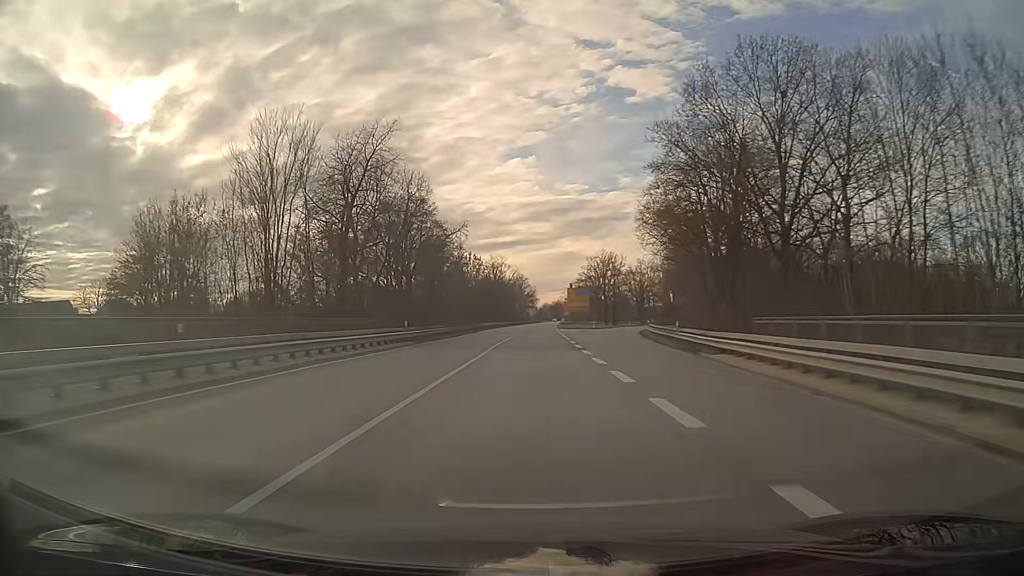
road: primary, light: Day
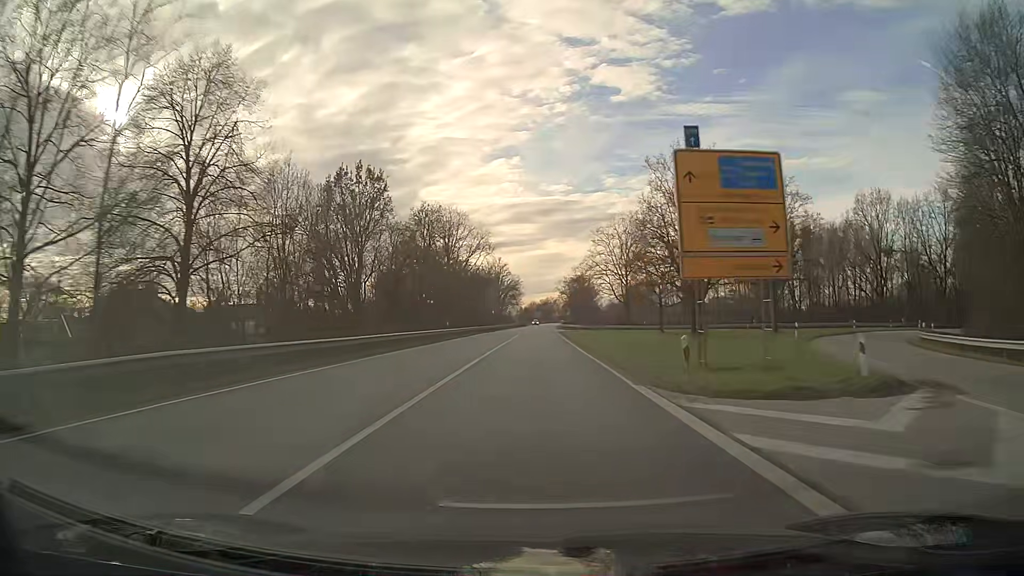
(+0.8, +79.0) m; +1°
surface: asphalt
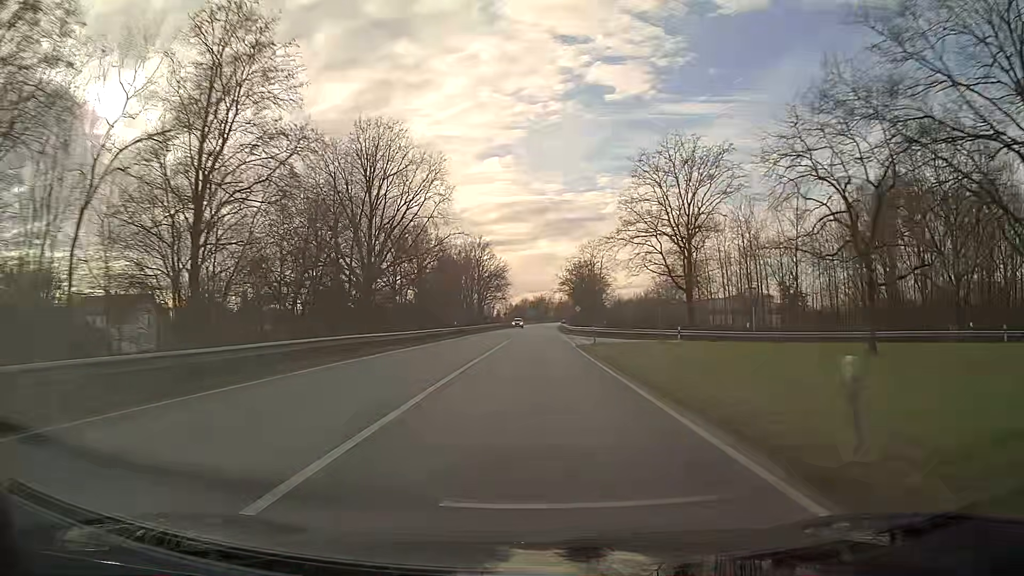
(+0.2, +47.4) m; +1°
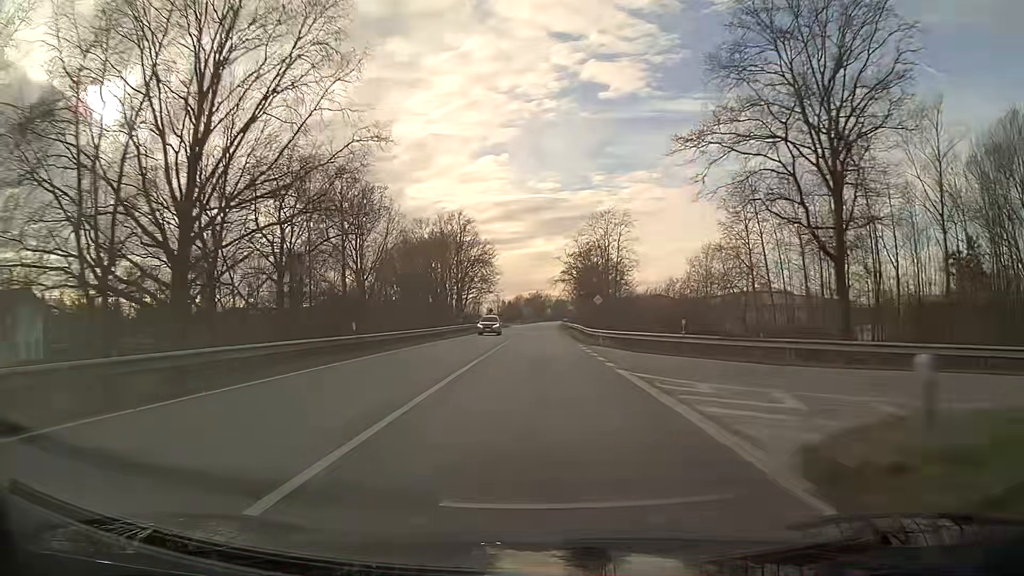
(+0.1, +31.6) m; 0°
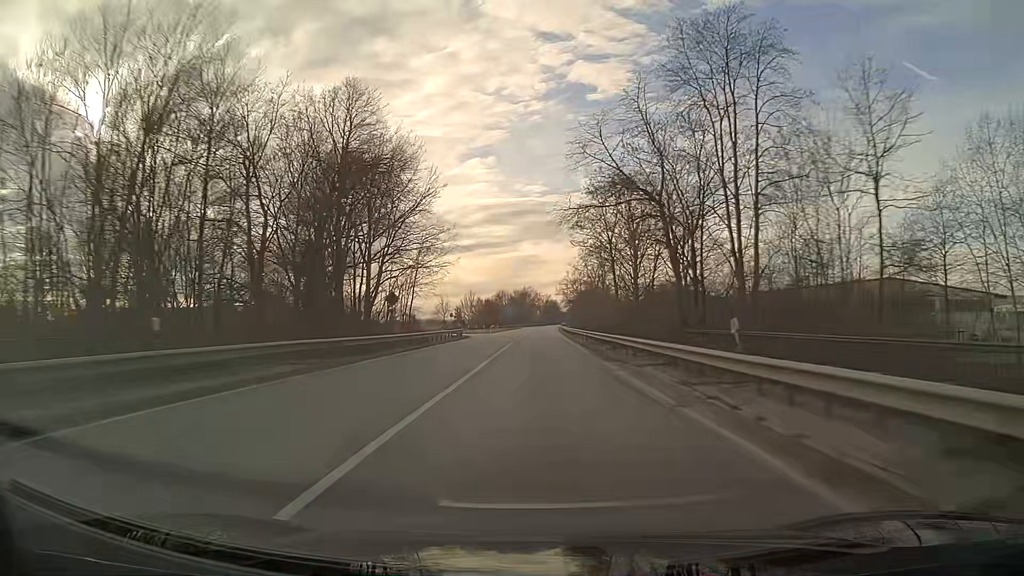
(+0.6, +63.2) m; +1°
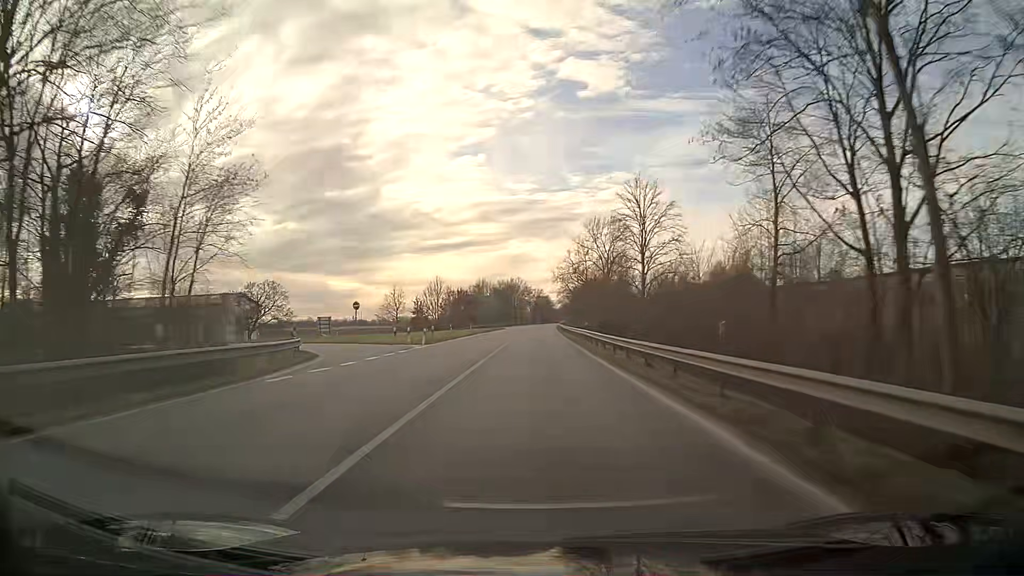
(+0.3, +47.4) m; +1°
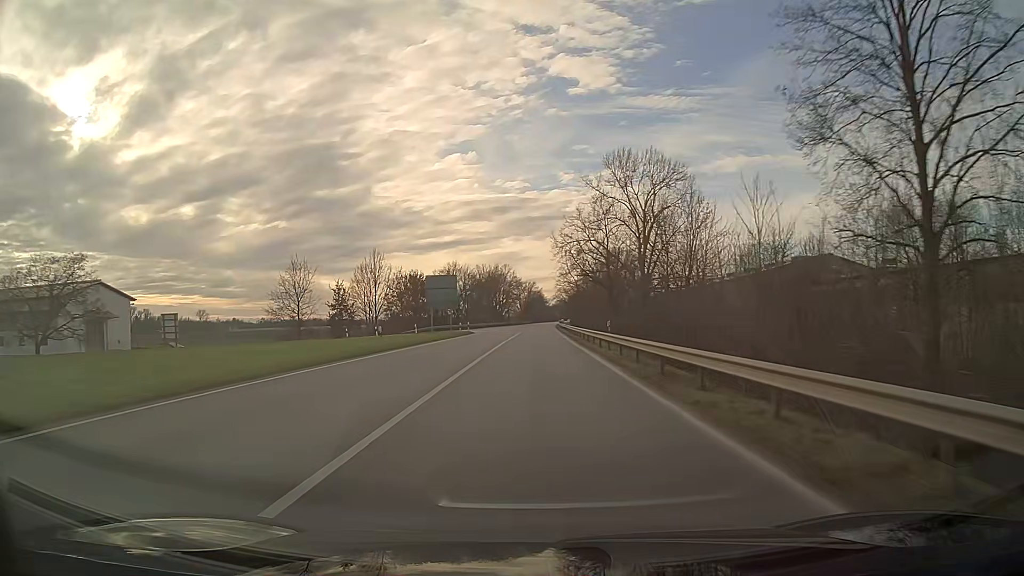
(+0.4, +47.4) m; +1°
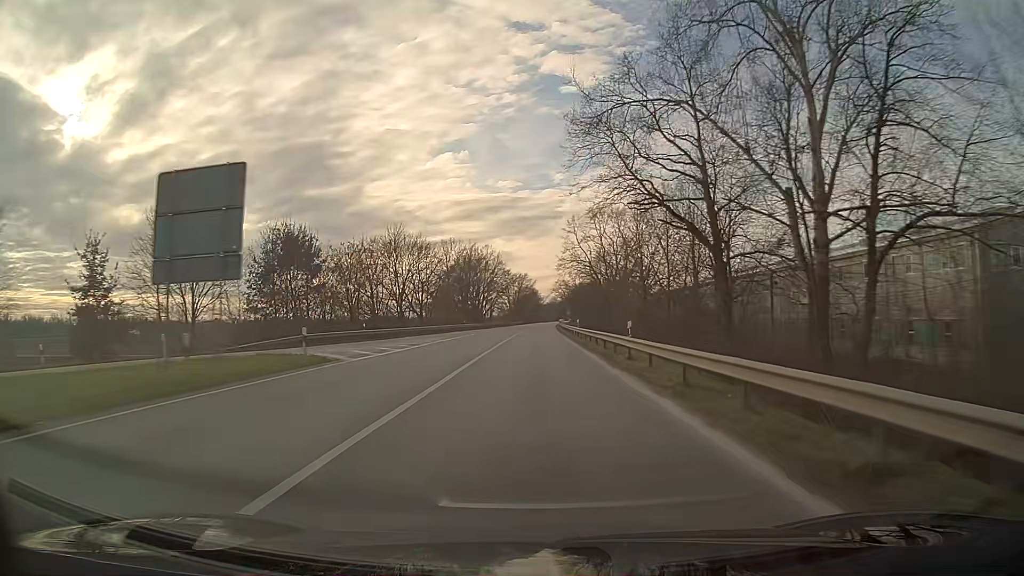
(+0.3, +47.4) m; 0°
(0, +10) (0, +20) (0, +30) (0, +40) (0, +50) (0, +60) (+1, +70) (+1, +80) (+1, +90) (+1, +100) m
